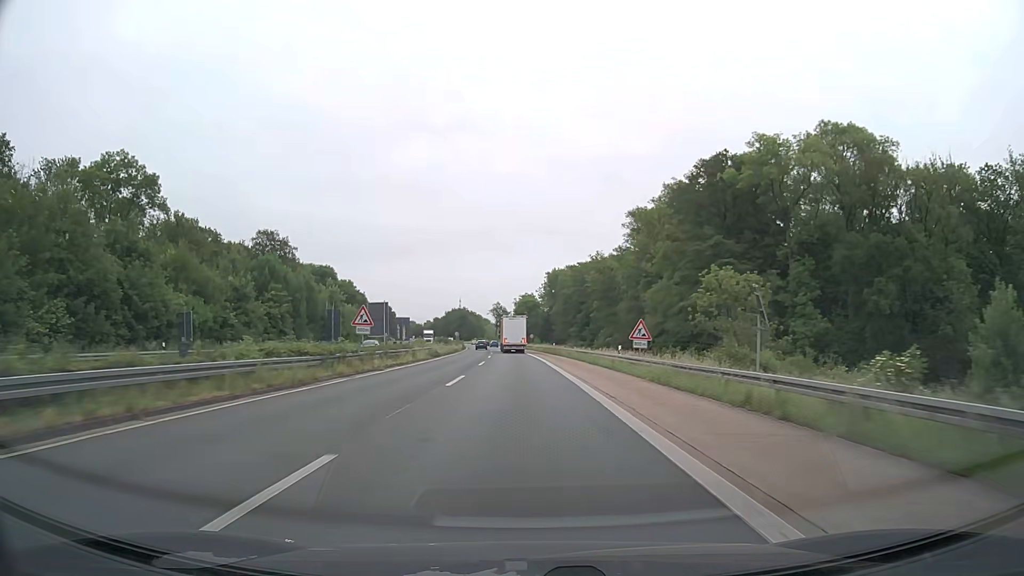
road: trunk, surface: asphalt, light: Day
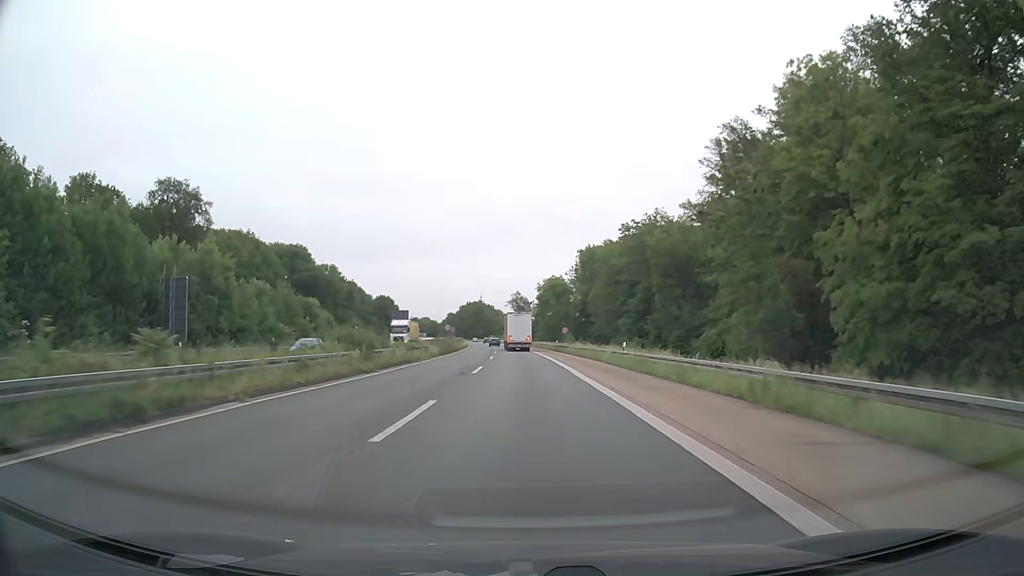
(-0.7, +47.2) m; -2°
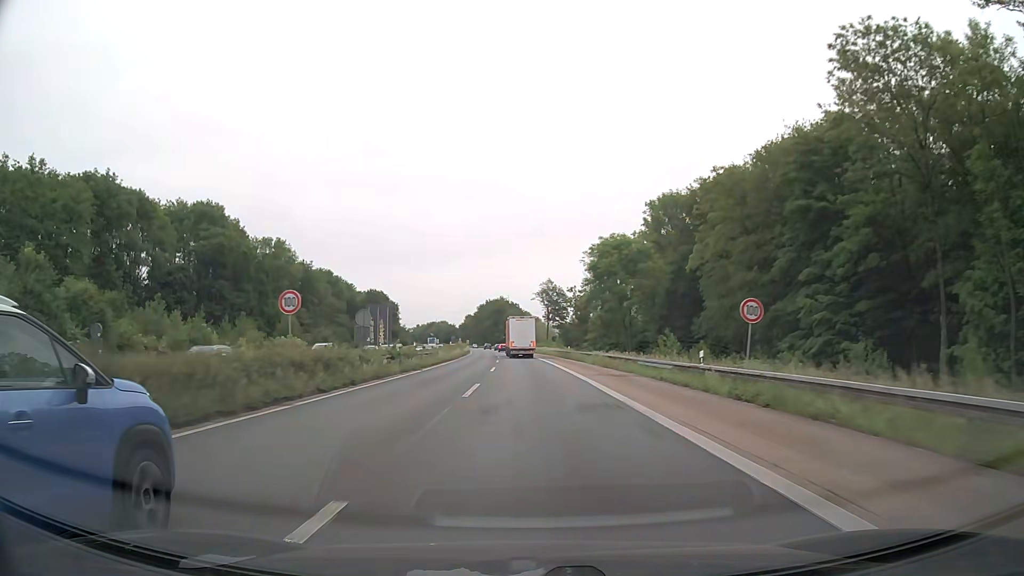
(-1.5, +63.1) m; -3°
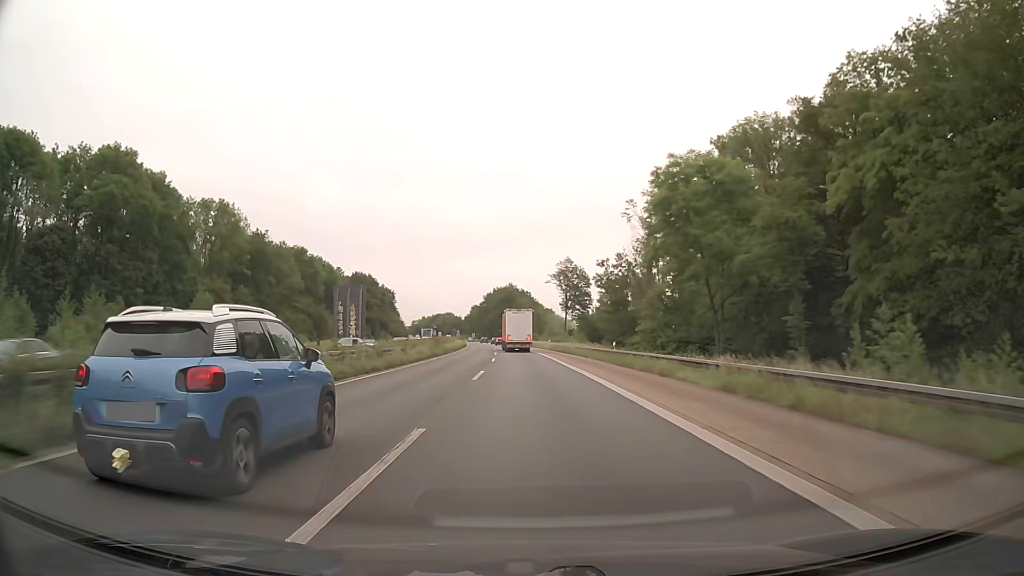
(-0.4, +31.6) m; -1°
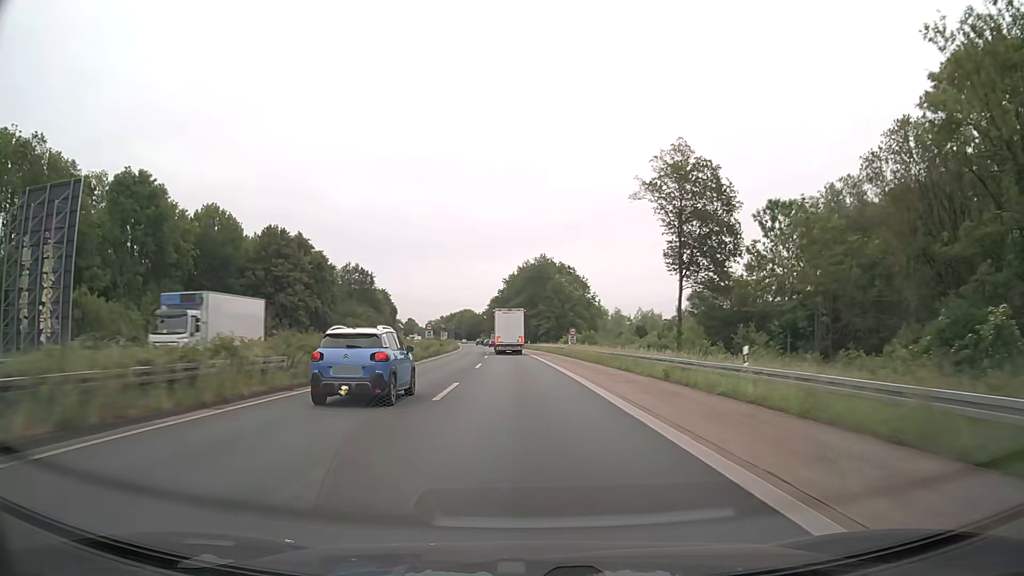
(-1.9, +79.0) m; -3°
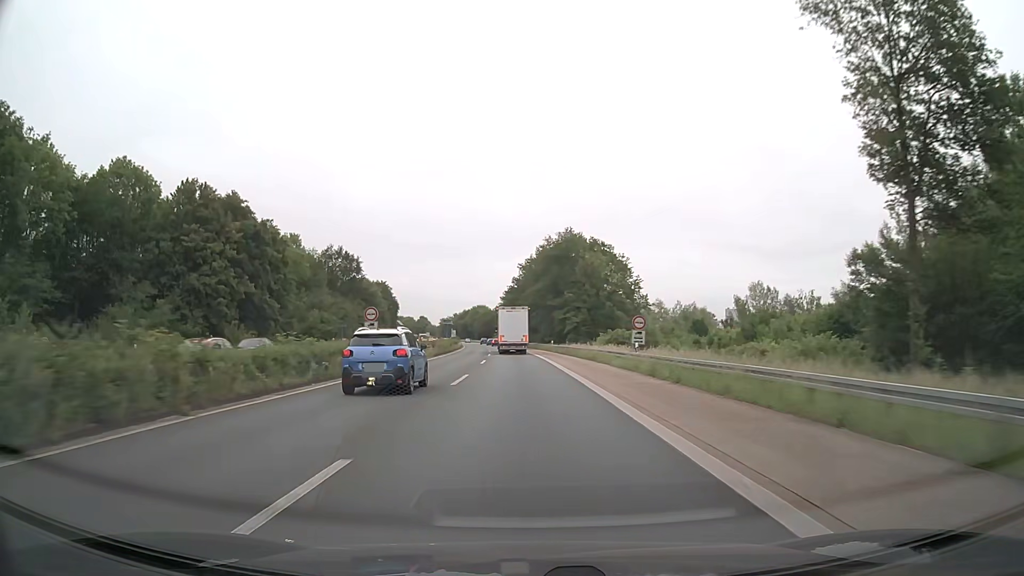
(-0.5, +31.6) m; -2°
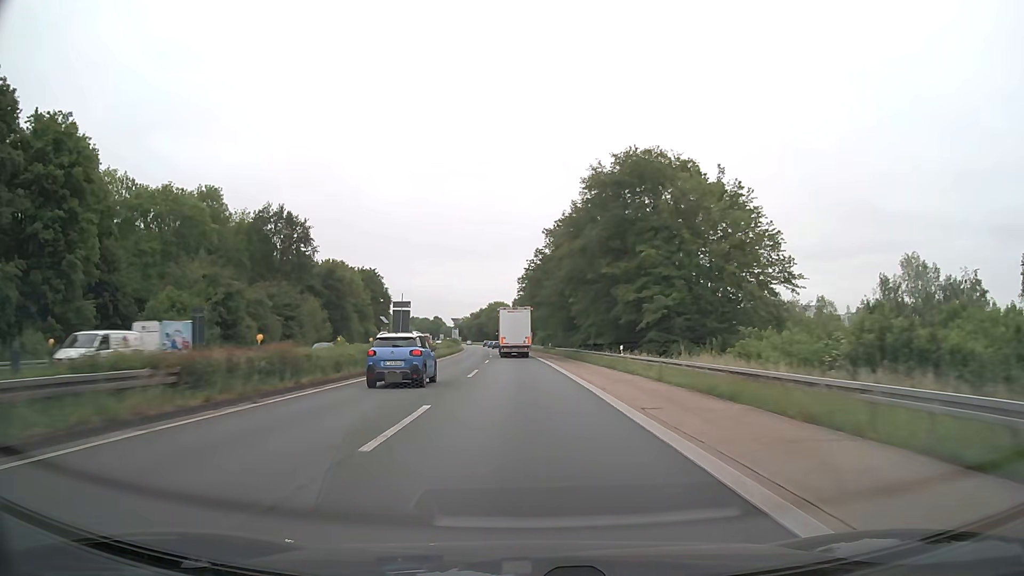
(-0.9, +47.4) m; -2°
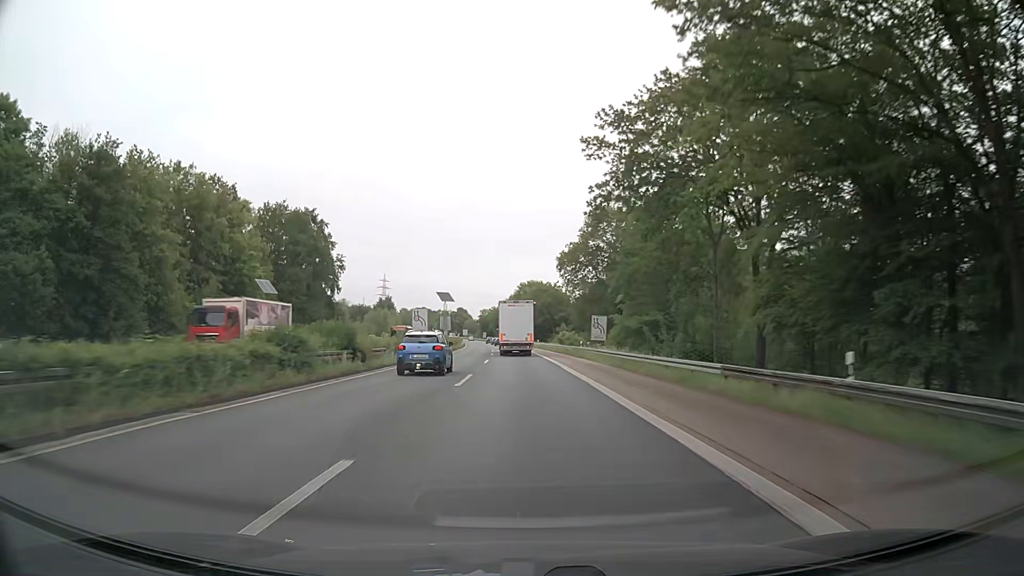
(-2.2, +78.9) m; -3°
(0, +10) (0, +20) (0, +30) (0, +40) (-1, +50) (-1, +60) (-1, +70) (-2, +80) (-2, +90) (-3, +100) m
